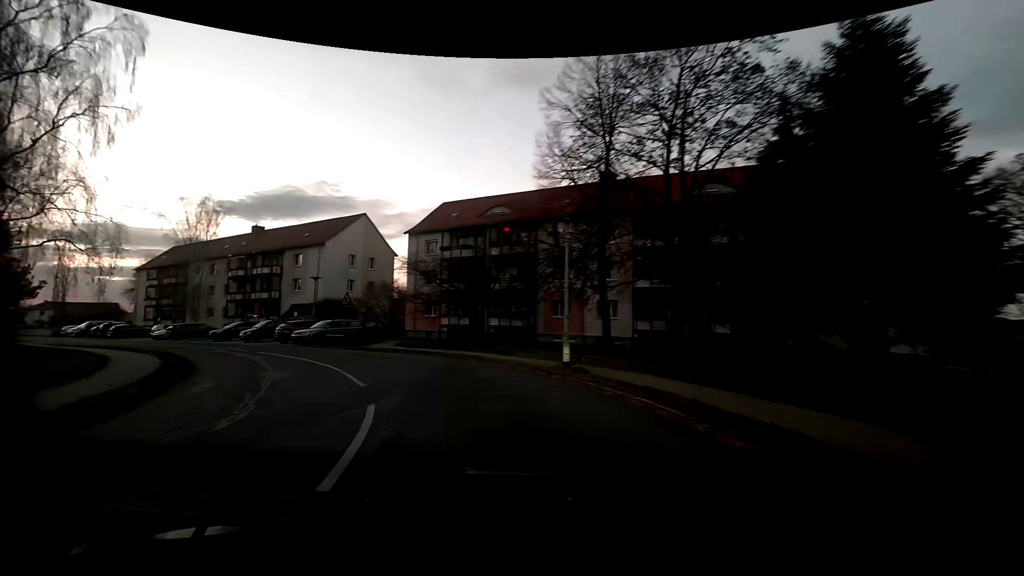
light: Sunrise
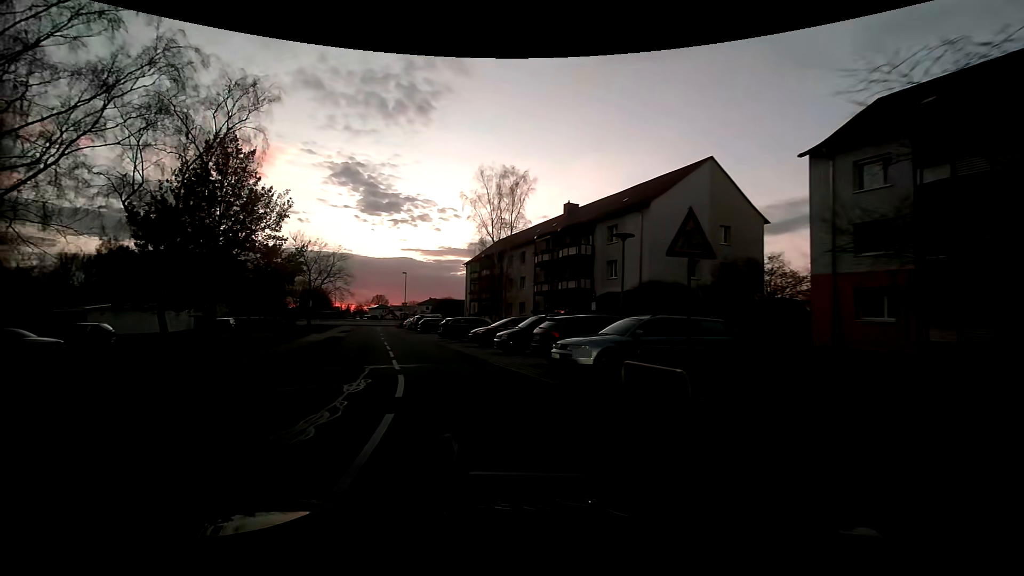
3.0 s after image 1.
(-6.5, +19.9) m; -37°
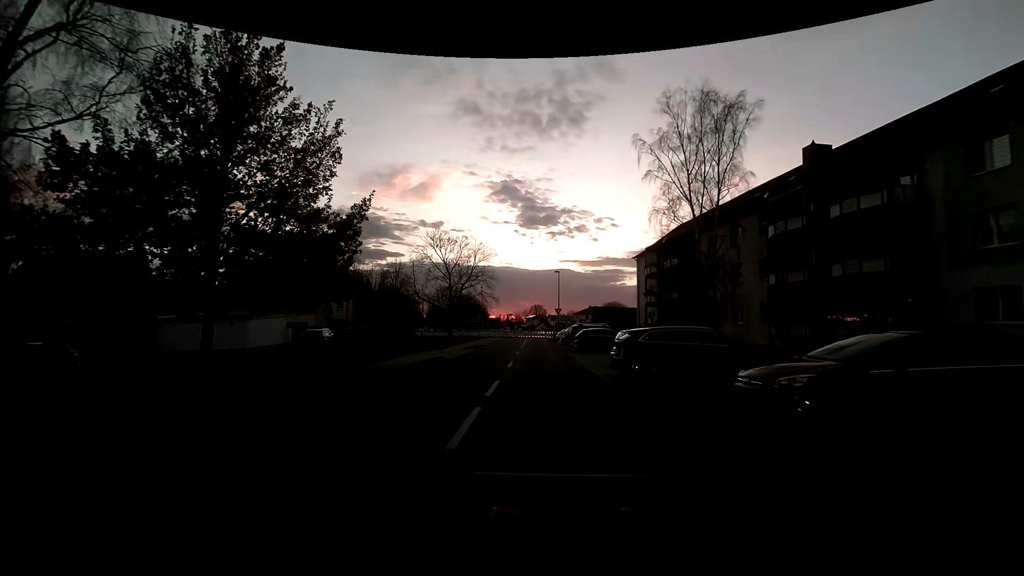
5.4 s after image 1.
(-3.2, +16.6) m; -18°
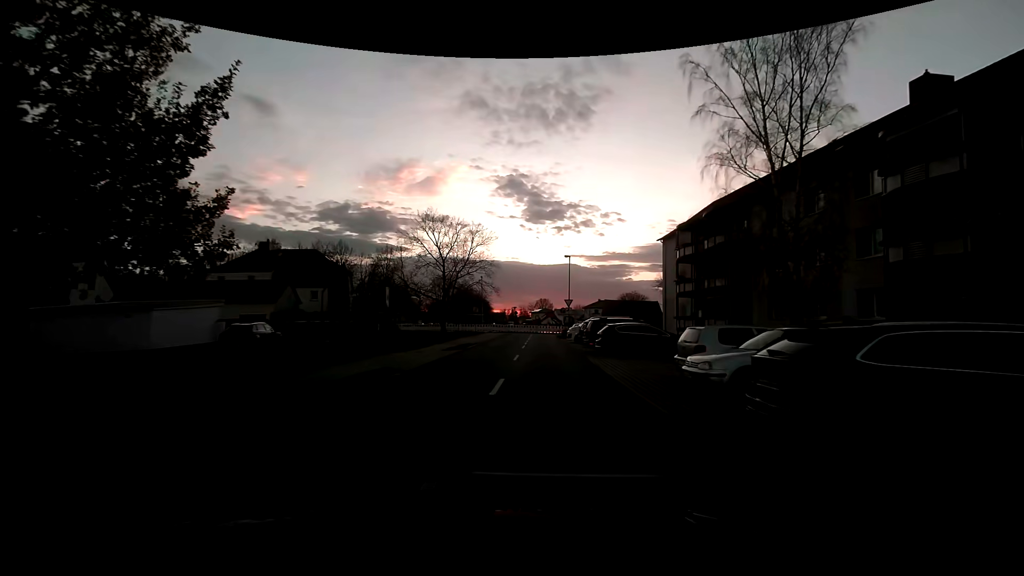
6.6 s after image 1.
(-0.1, +9.0) m; -1°
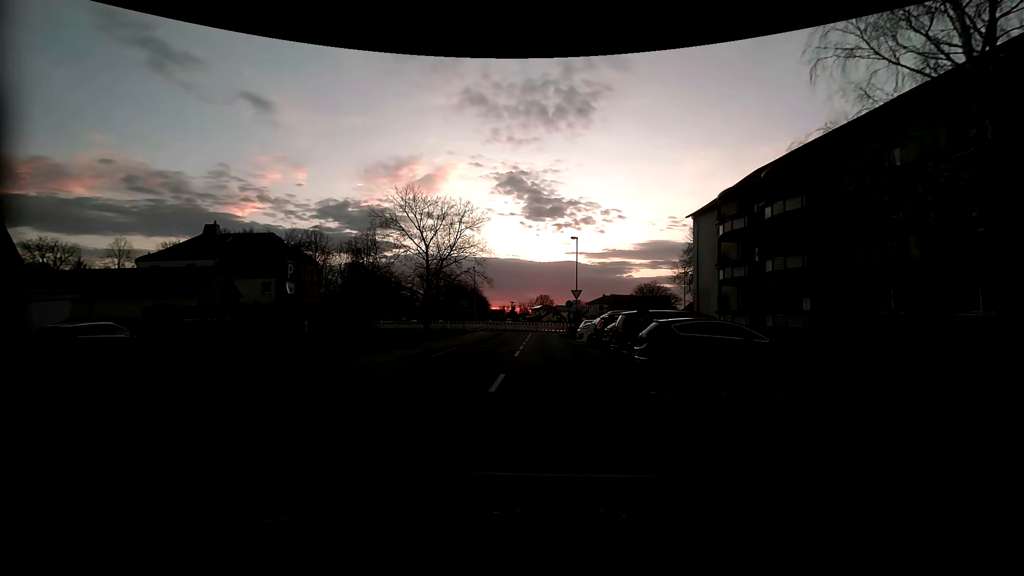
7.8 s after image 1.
(0.0, +9.4) m; 0°
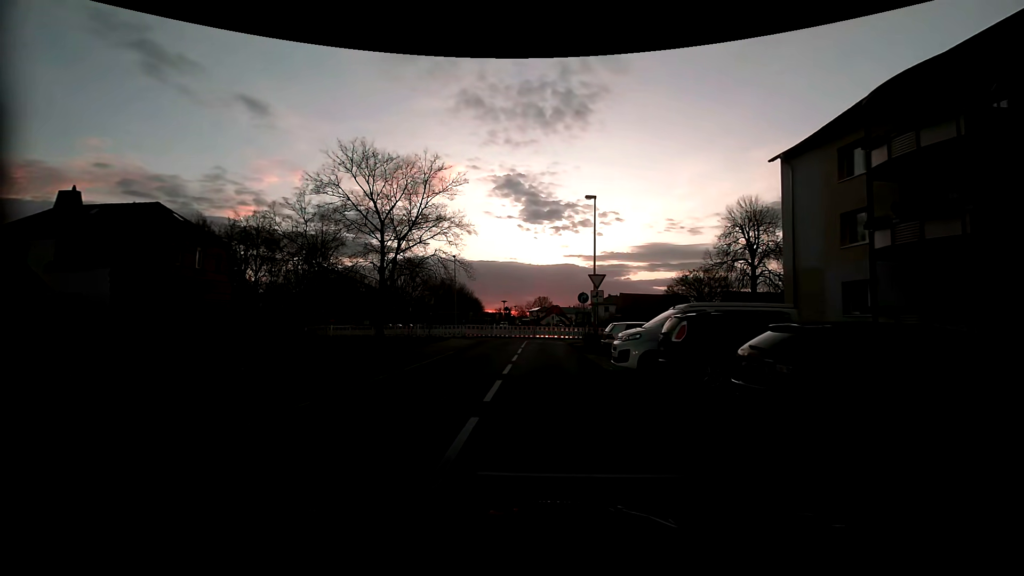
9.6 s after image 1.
(+0.1, +14.4) m; +1°
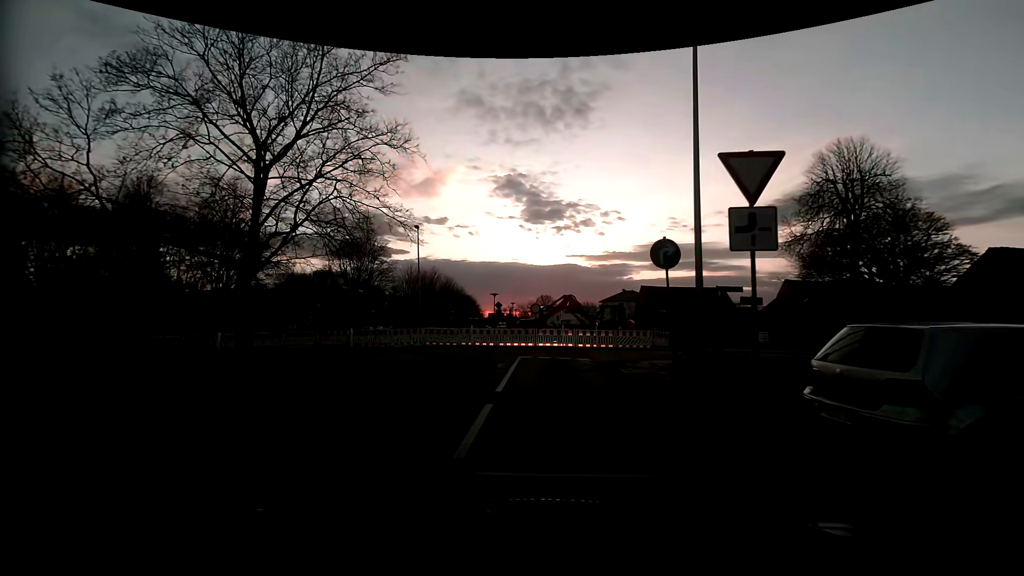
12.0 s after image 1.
(0.0, +16.8) m; 0°
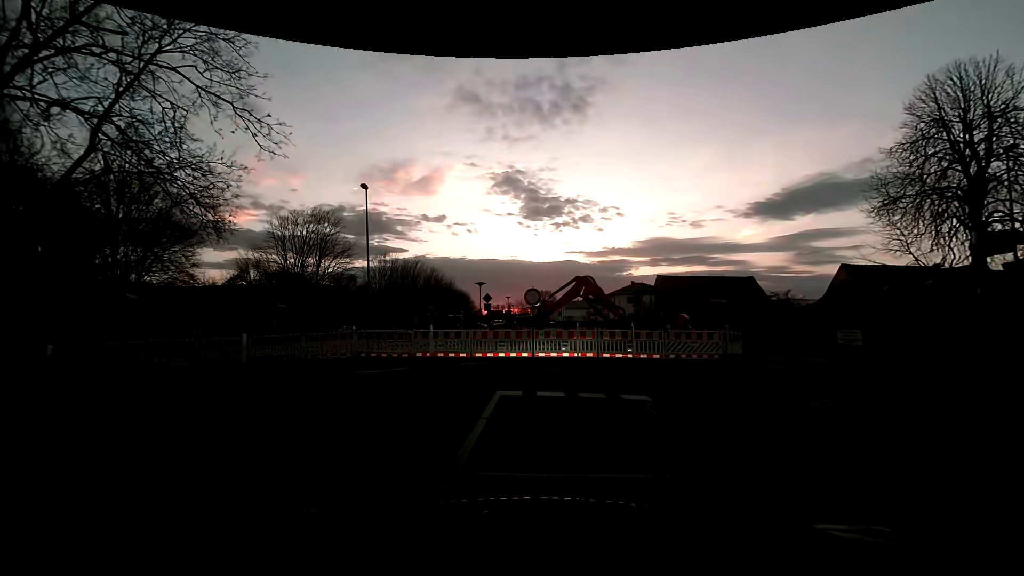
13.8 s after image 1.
(-0.1, +10.4) m; 0°
(0, +10) (+8, +16) (+18, +15) (+28, +14) (+38, +13) (+48, +11) (+58, +10) (+67, +8) (+77, +7) (+87, +6) m
